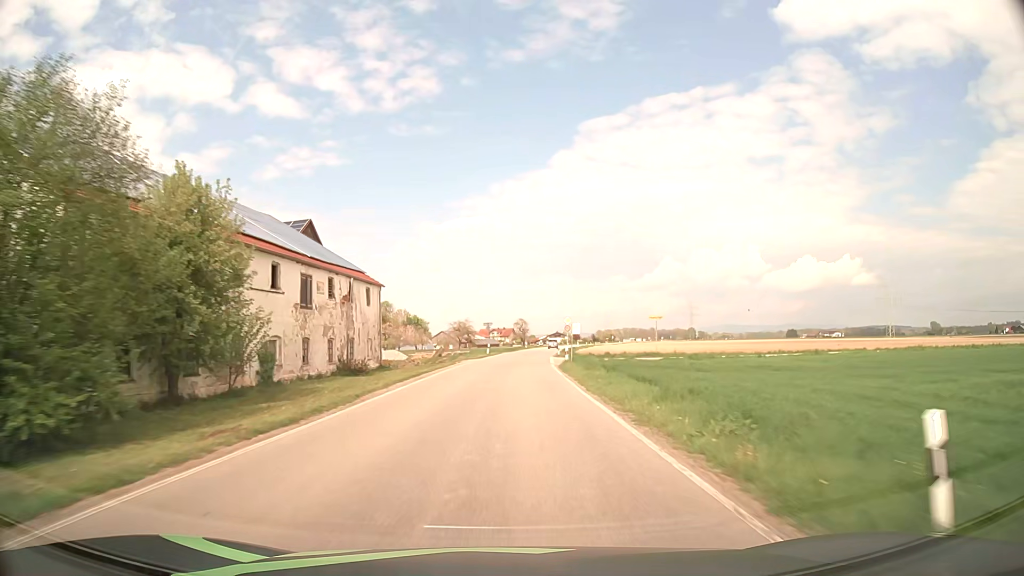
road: secondary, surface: asphalt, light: Day
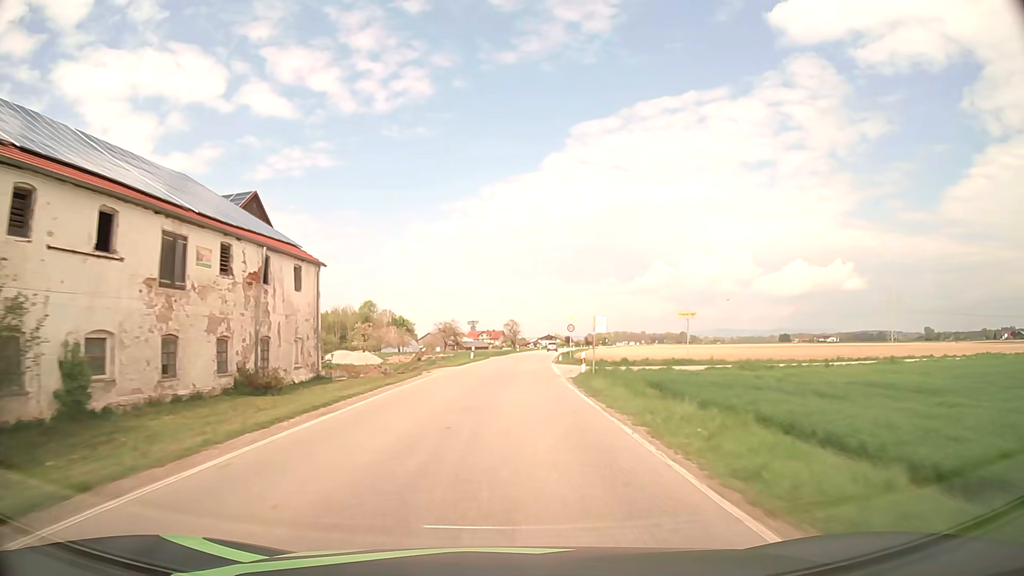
(+0.1, +12.5) m; +1°
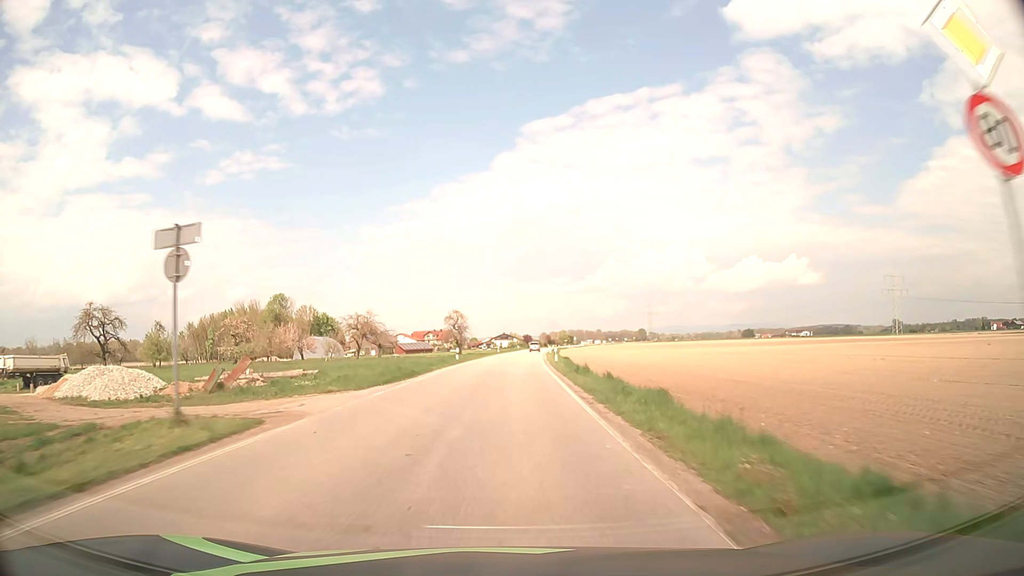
(+1.8, +49.9) m; +4°
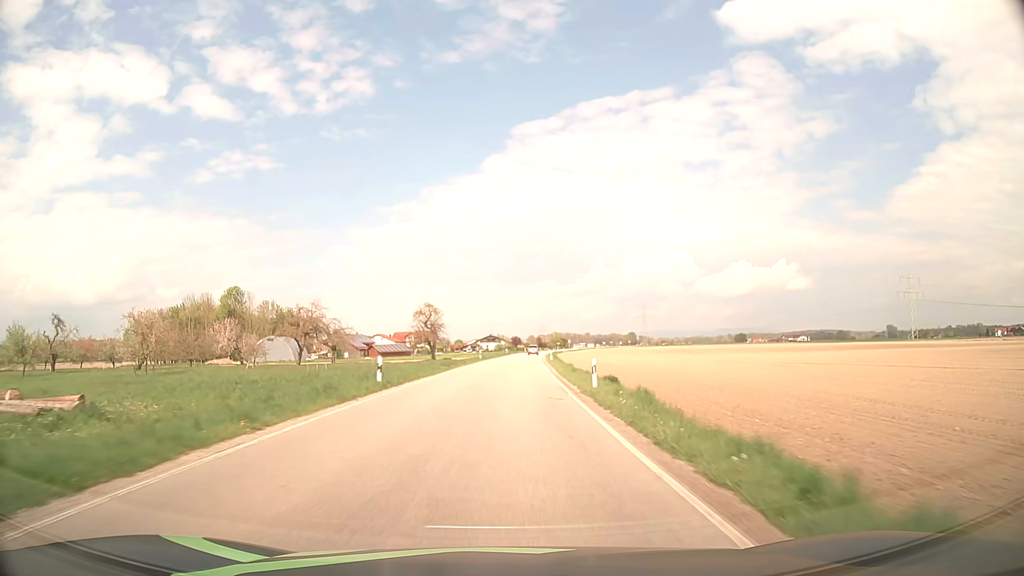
(+0.3, +25.0) m; +1°
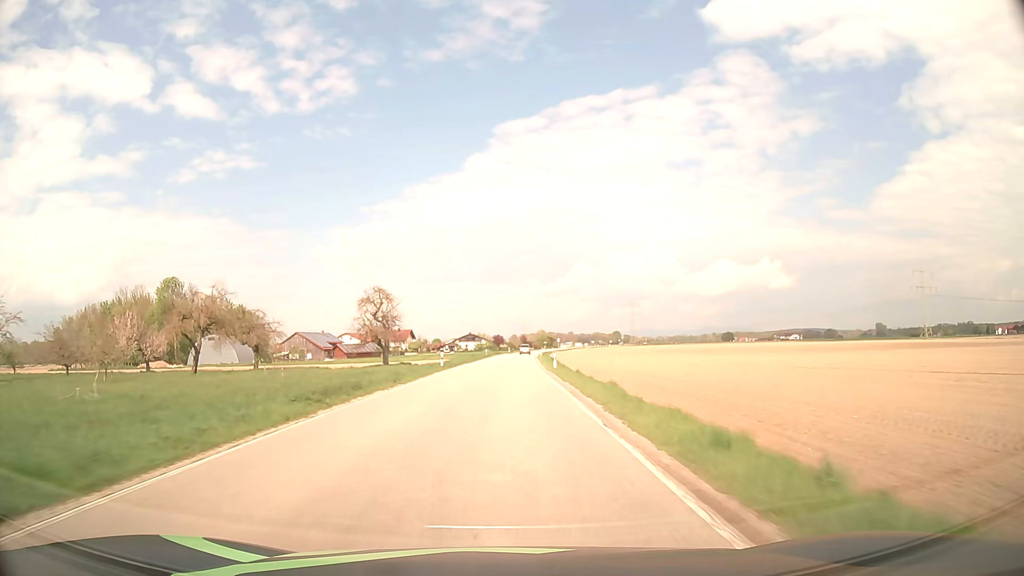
(+0.3, +25.0) m; +2°
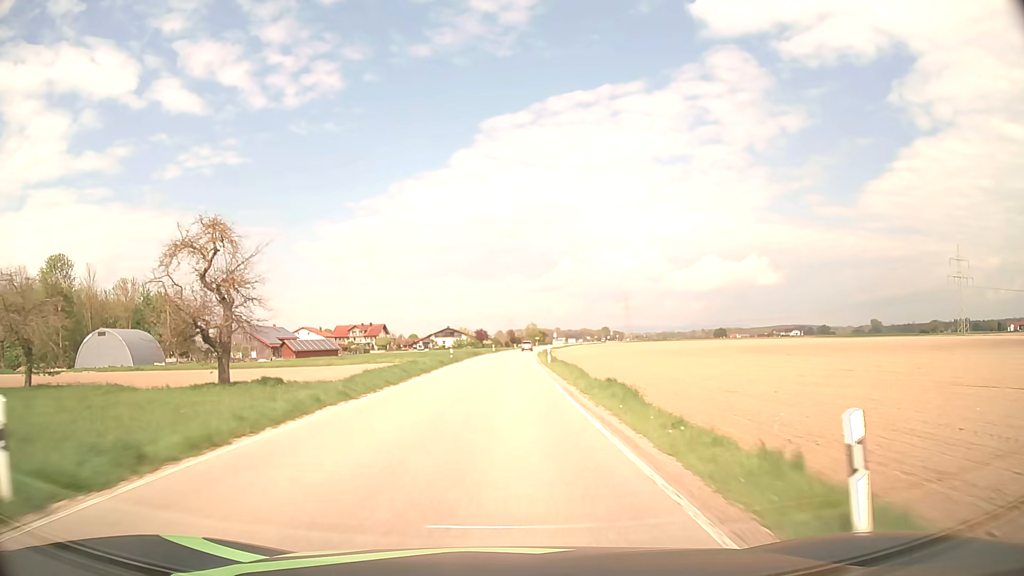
(+0.4, +37.5) m; +1°
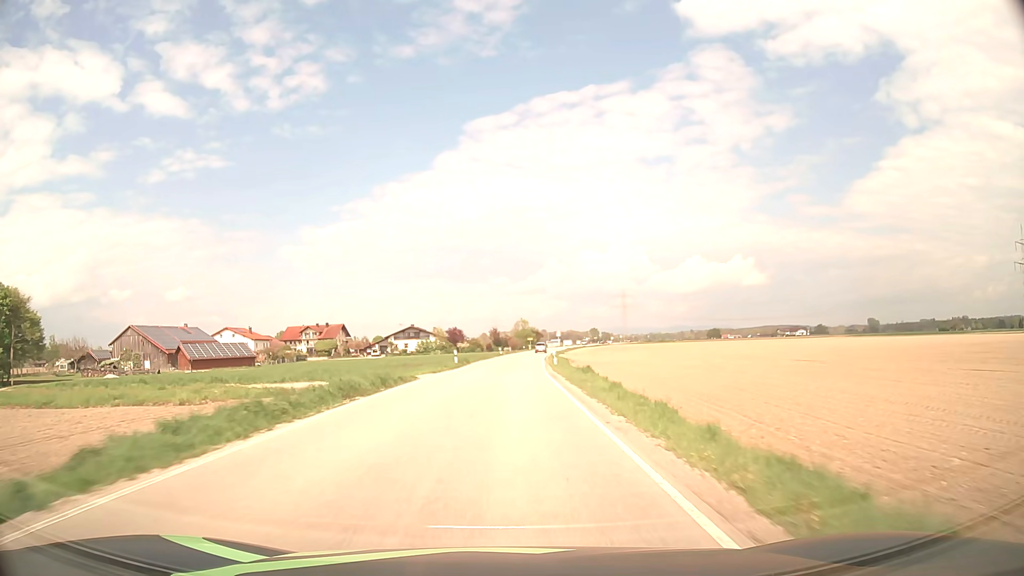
(+0.6, +50.1) m; +1°
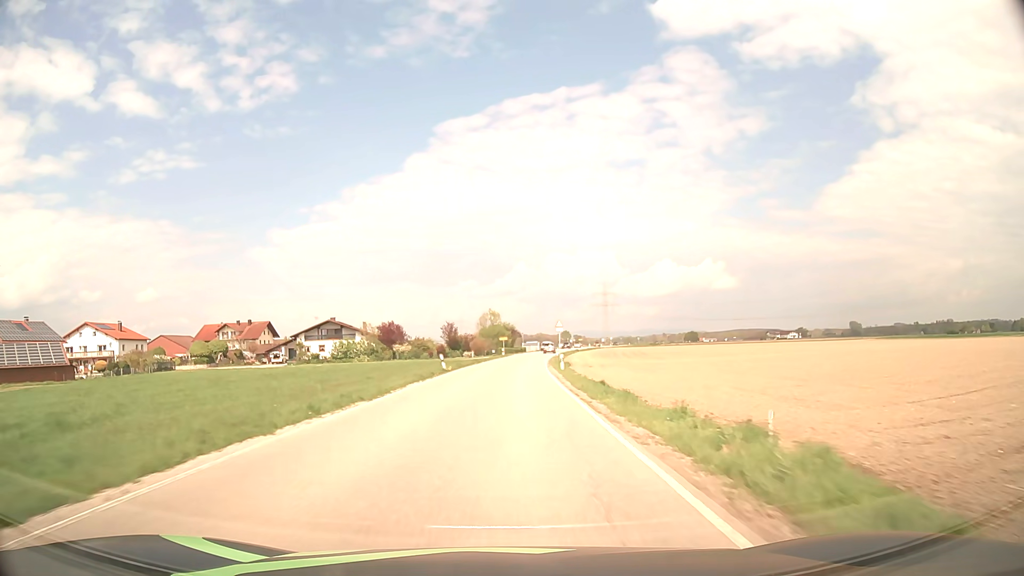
(+1.0, +50.1) m; +3°
(0, +10) (0, +20) (+1, +30) (+1, +40) (+1, +50) (+2, +60) (+3, +70) (+4, +80) (+5, +90) (+6, +100) m
